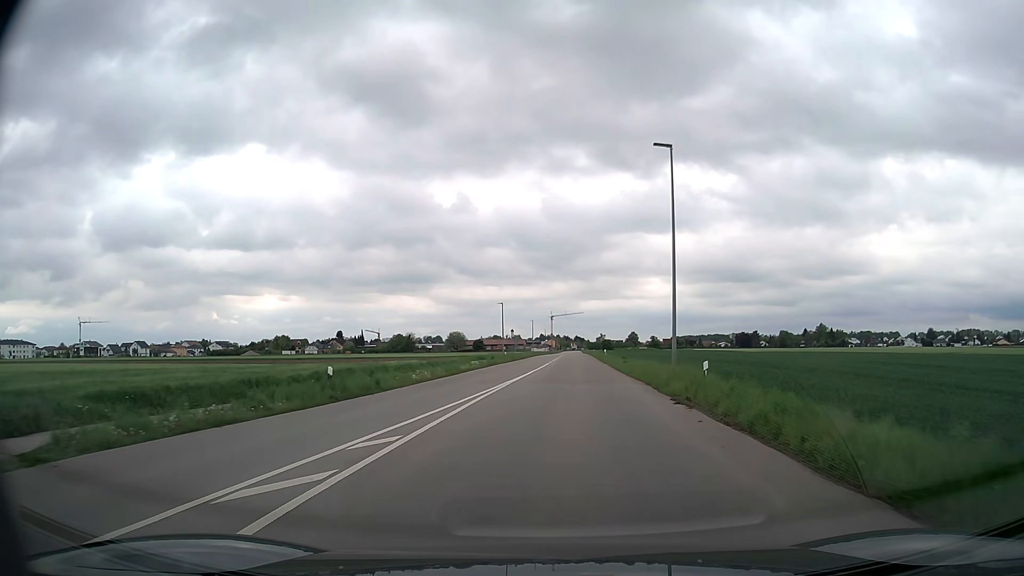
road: tertiary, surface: asphalt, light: Day
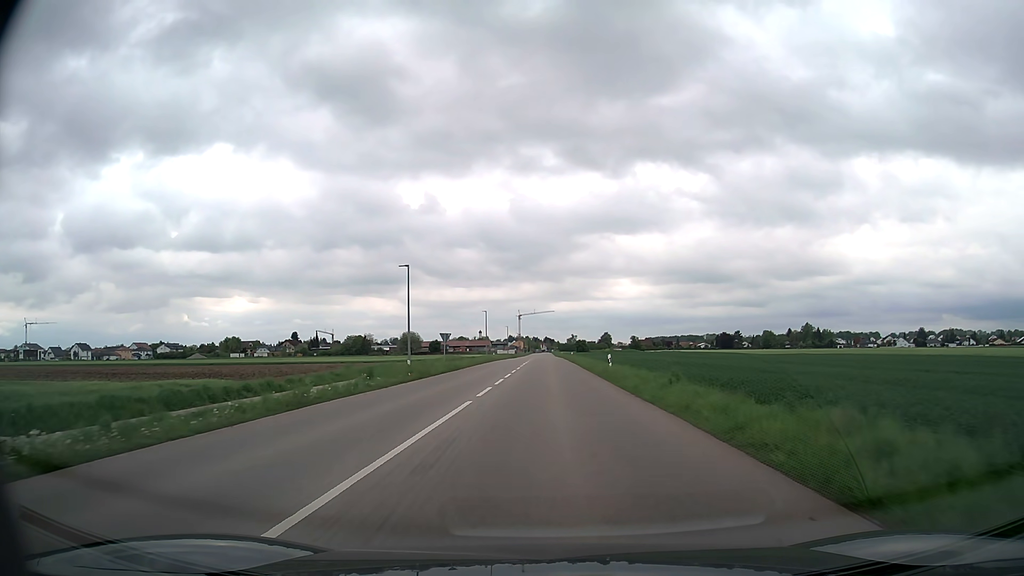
(+1.3, +35.6) m; +3°
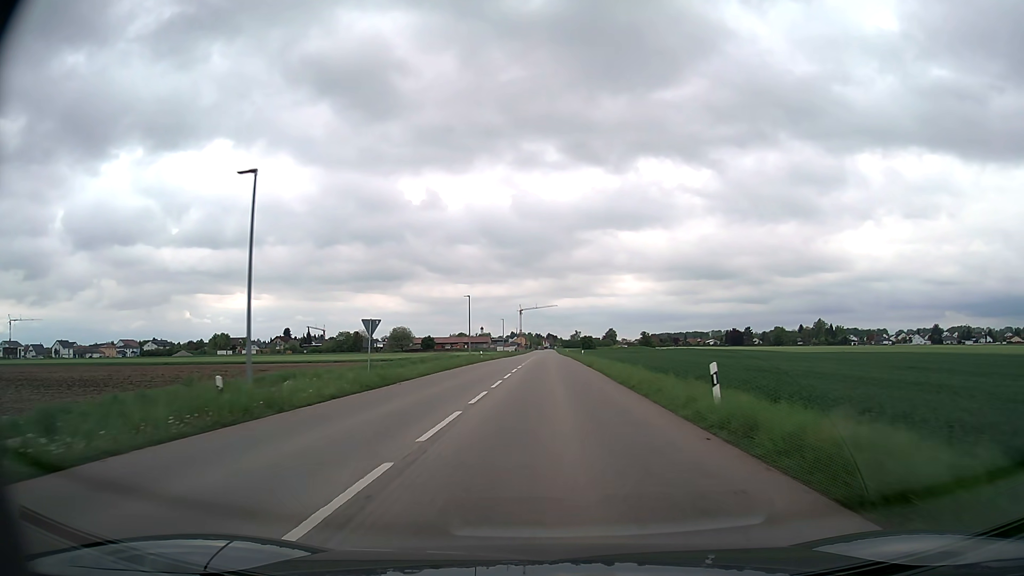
(-0.1, +21.3) m; 0°
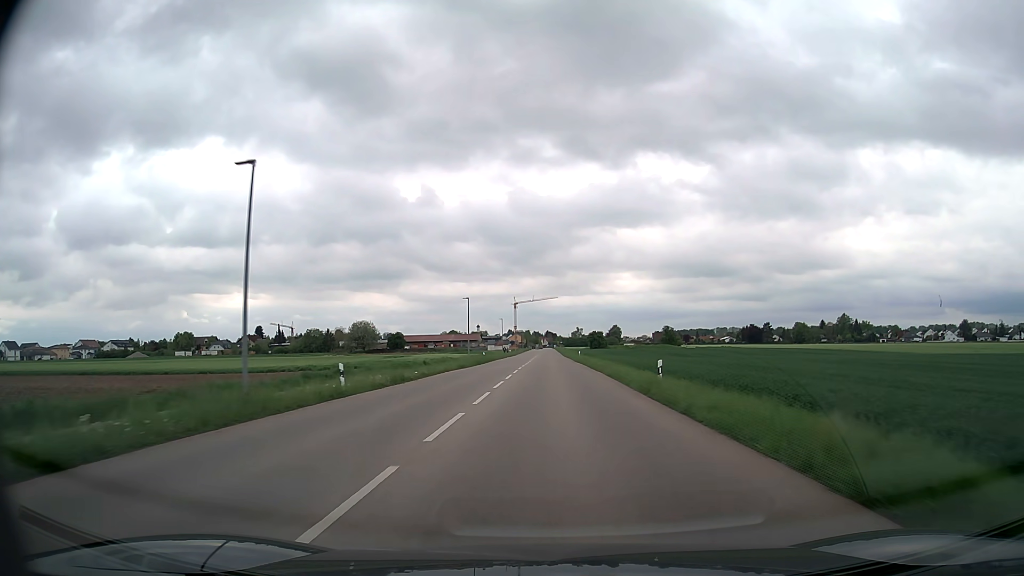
(+0.1, +48.6) m; 0°
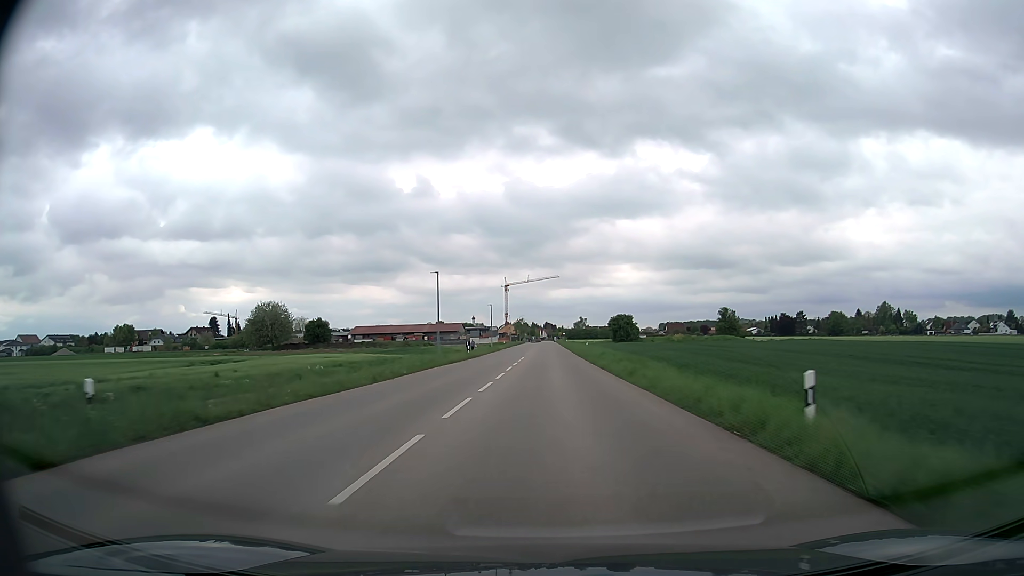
(+0.1, +64.0) m; 0°
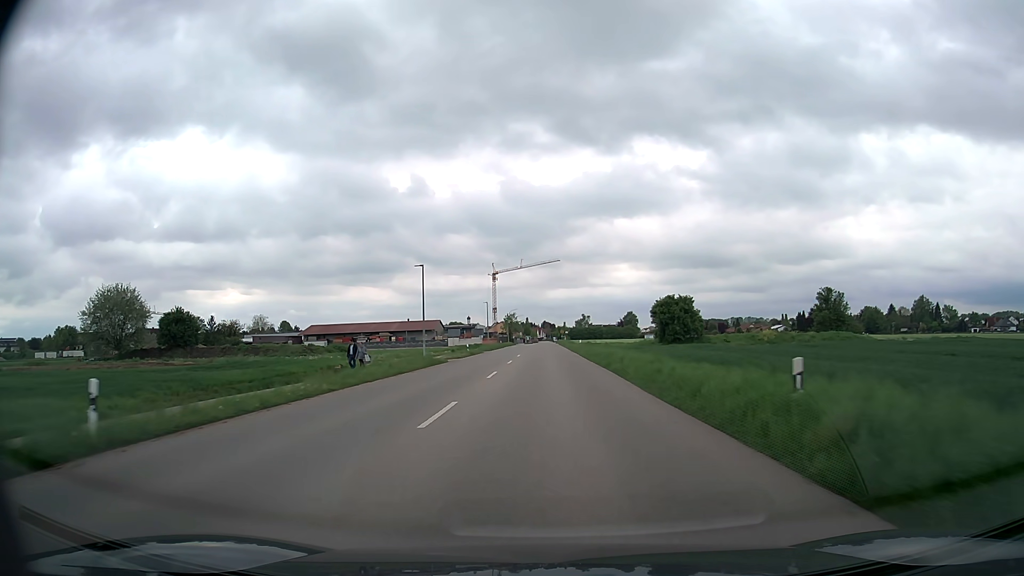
(0.0, +49.3) m; 0°
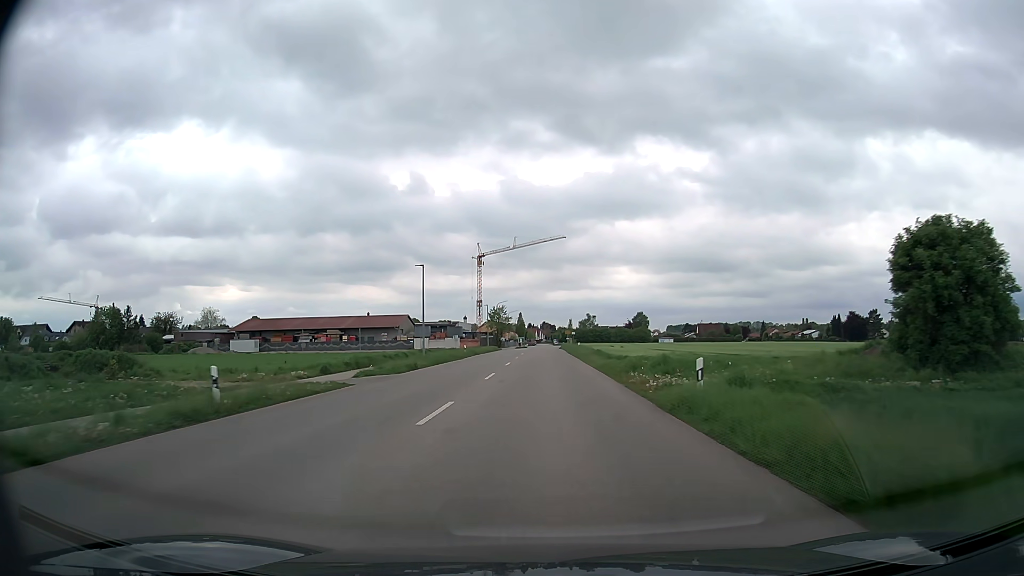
(0.0, +47.4) m; 0°
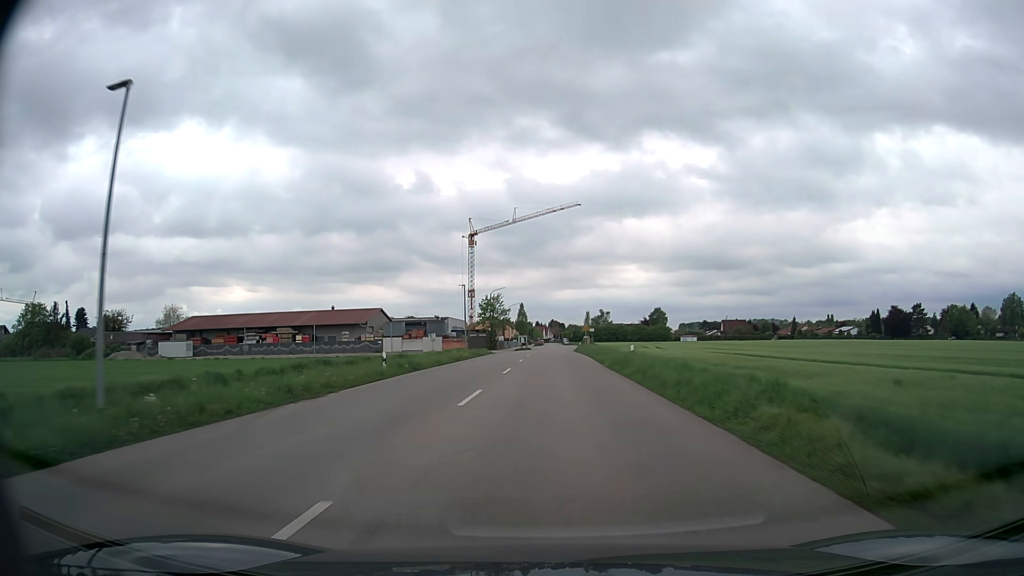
(-0.2, +33.1) m; -1°
(0, +10) (0, +20) (0, +30) (0, +40) (0, +50) (+1, +60) (+1, +70) (+1, +80) (+2, +90) (+2, +100) m
